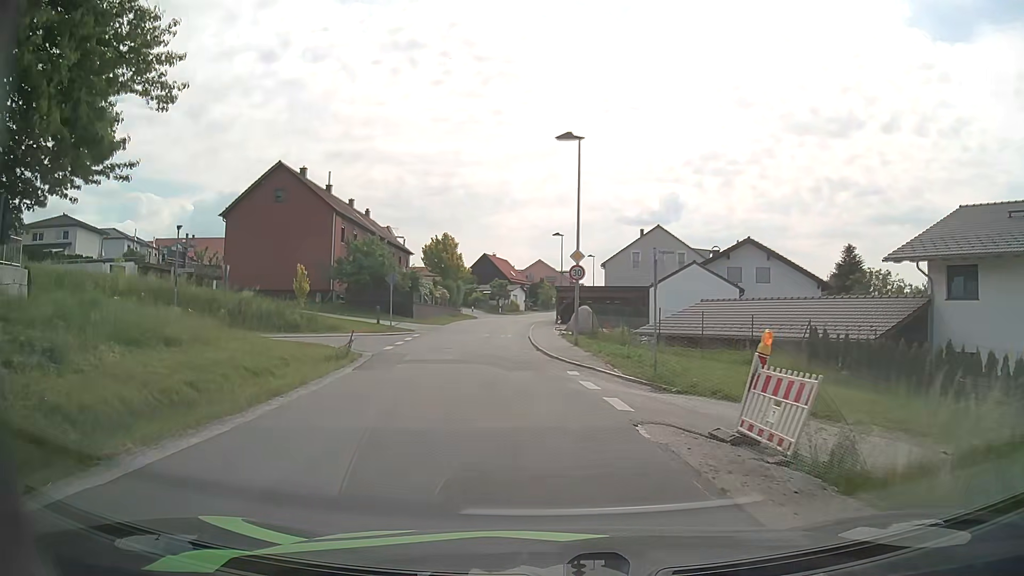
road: unclassified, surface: asphalt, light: Day
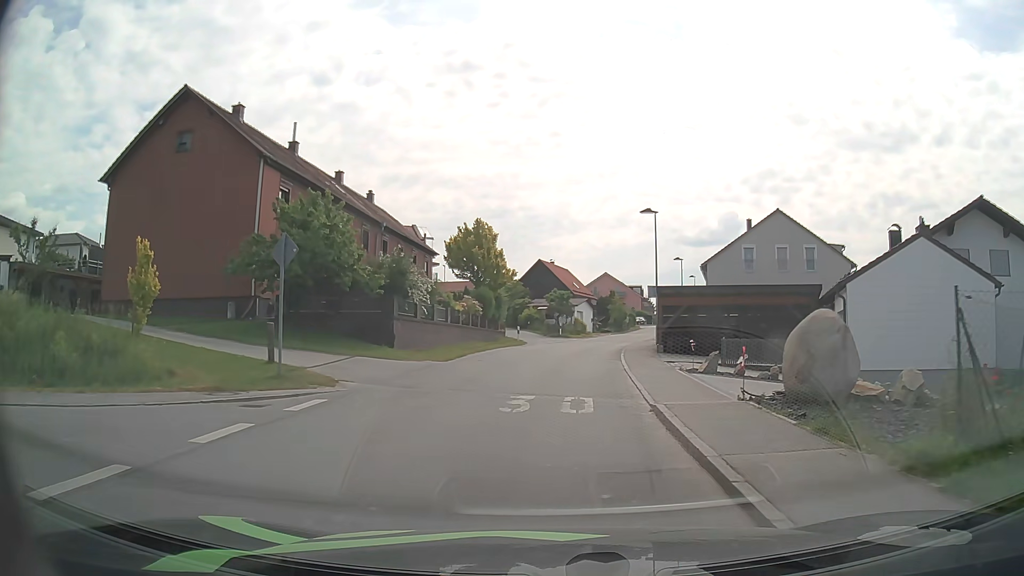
(-1.6, +23.1) m; -5°
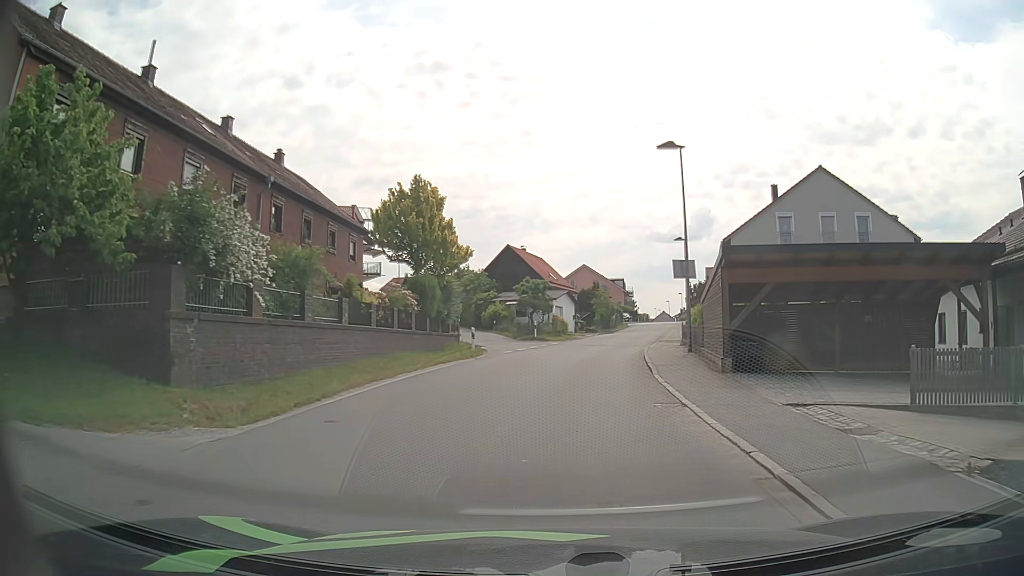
(0.0, +14.6) m; +2°
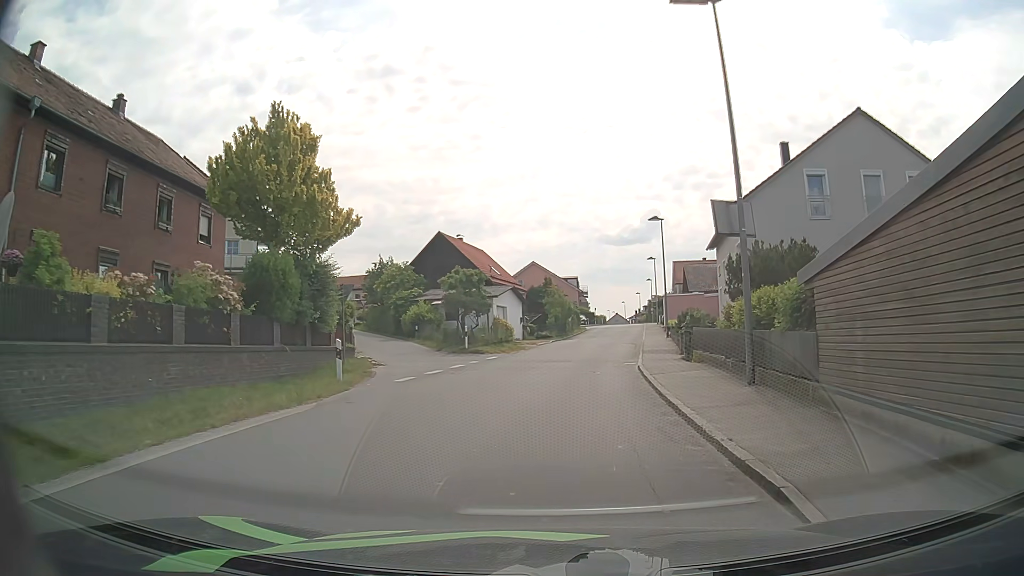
(+0.5, +12.8) m; +4°
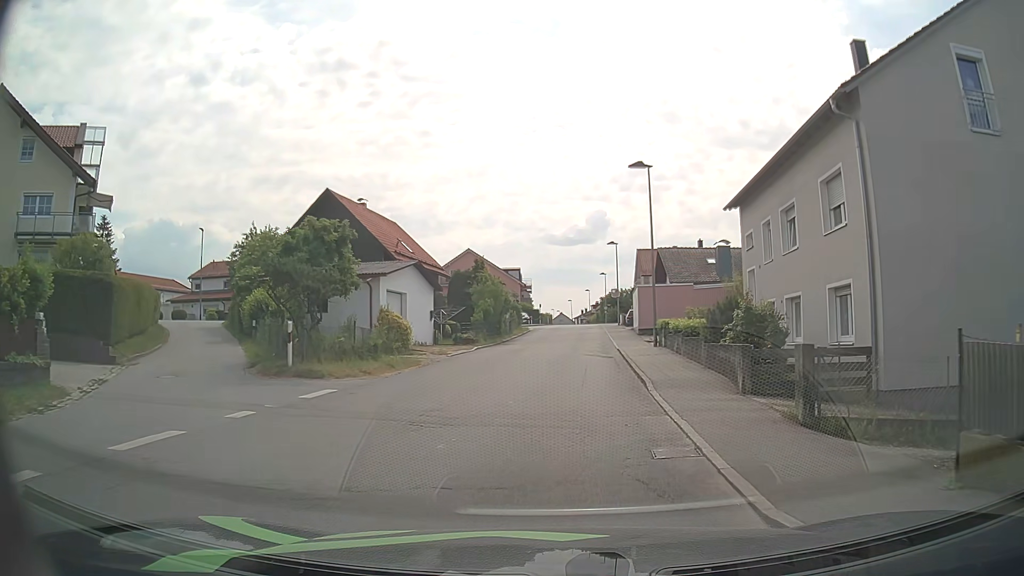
(+0.6, +16.2) m; +3°
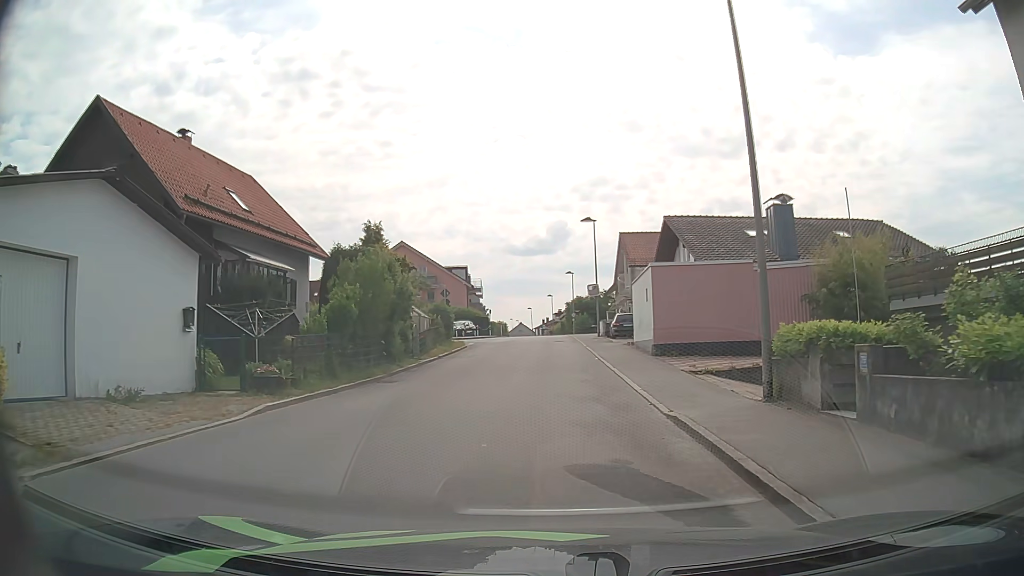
(+1.1, +19.6) m; +4°
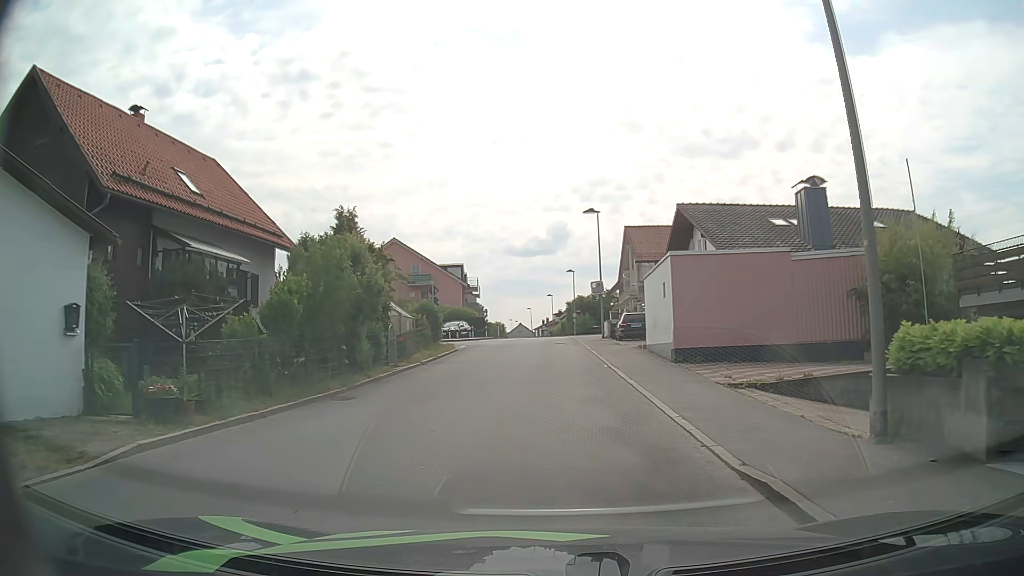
(0.0, +3.8) m; 0°
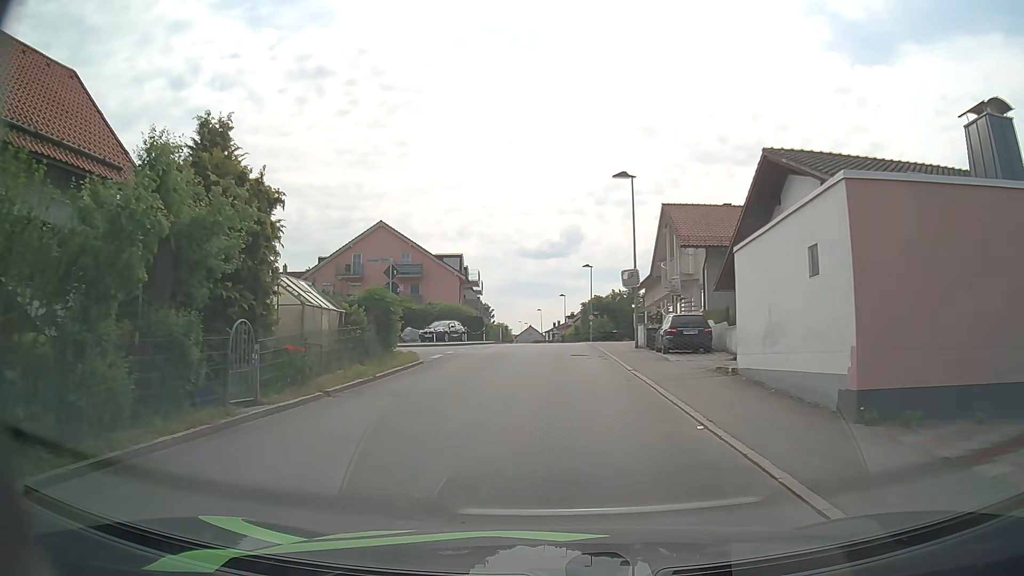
(-0.1, +11.2) m; -2°
(0, +10) (0, +20) (+1, +30) (+1, +40) (+1, +50) (+1, +60) (+1, +70) (+1, +80) (+1, +90) (+1, +100) m
